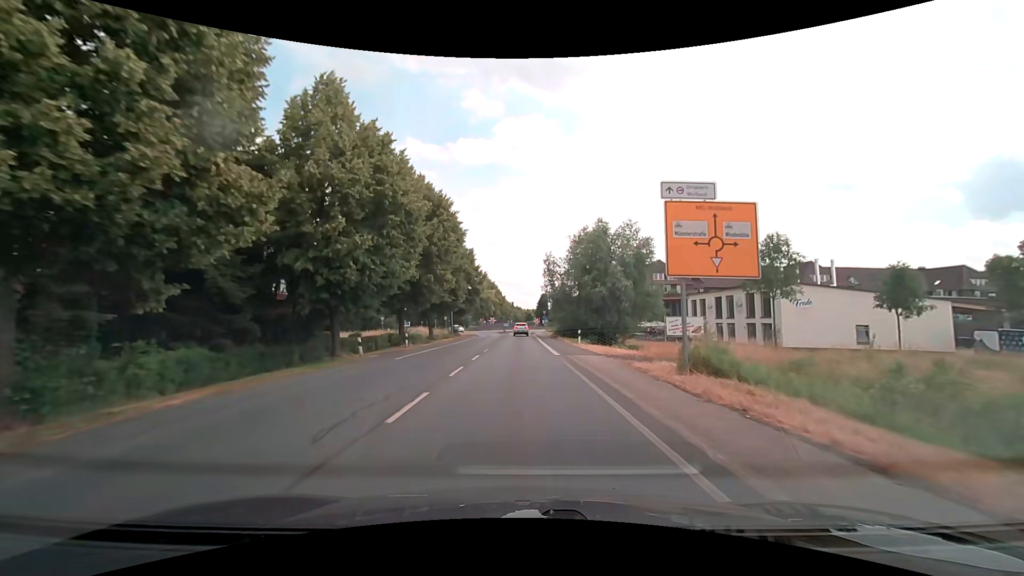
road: tertiary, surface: asphalt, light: Day
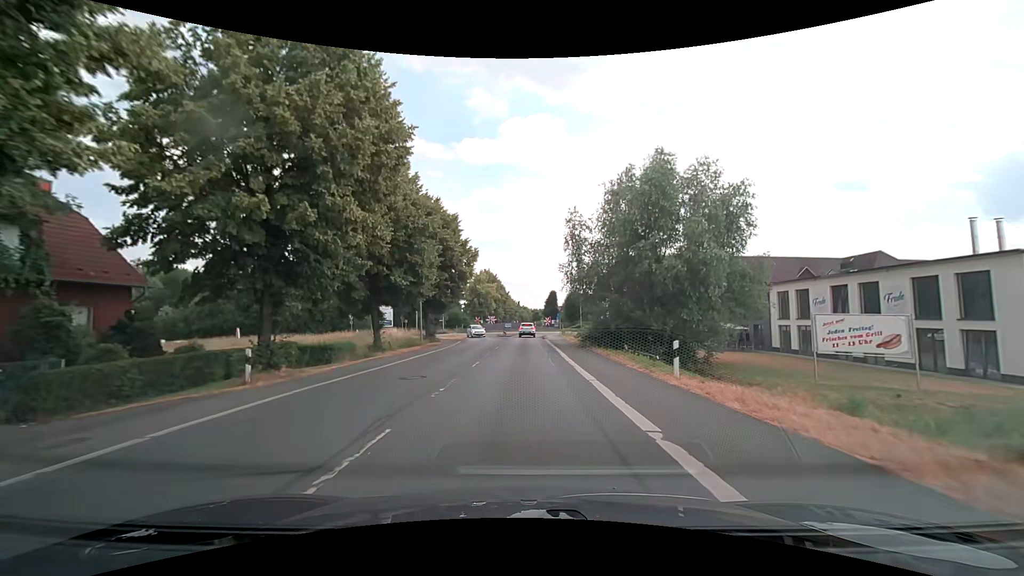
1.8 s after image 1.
(0.0, +21.0) m; -1°
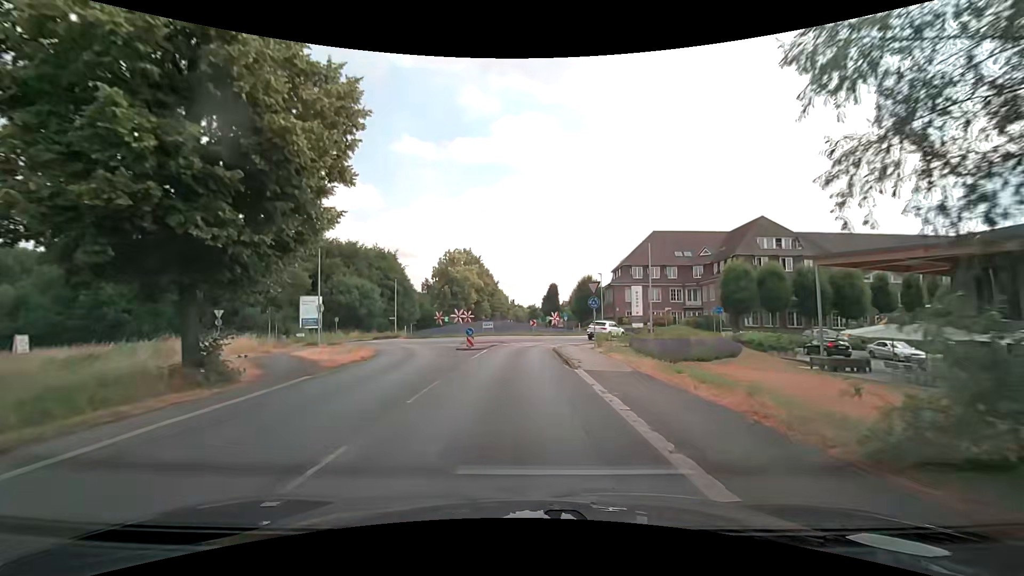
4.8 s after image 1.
(+0.5, +32.0) m; +1°
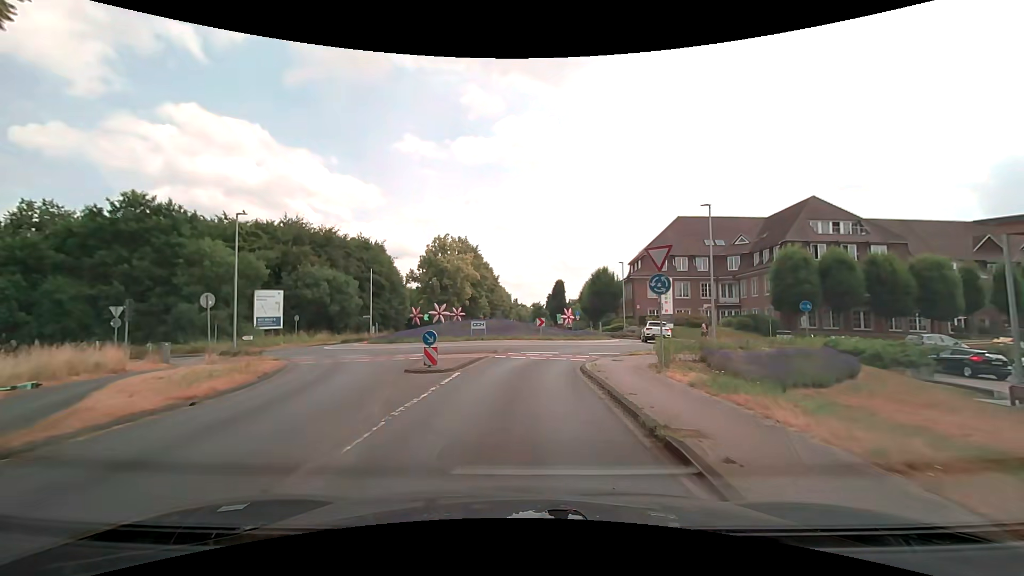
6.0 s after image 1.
(-0.1, +11.6) m; 0°
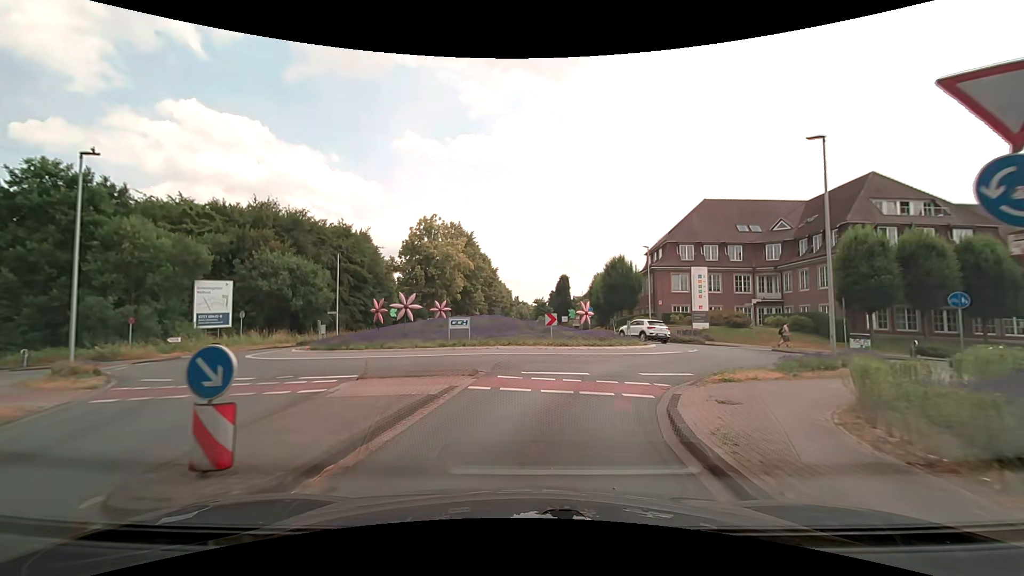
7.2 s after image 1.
(0.0, +9.7) m; 0°
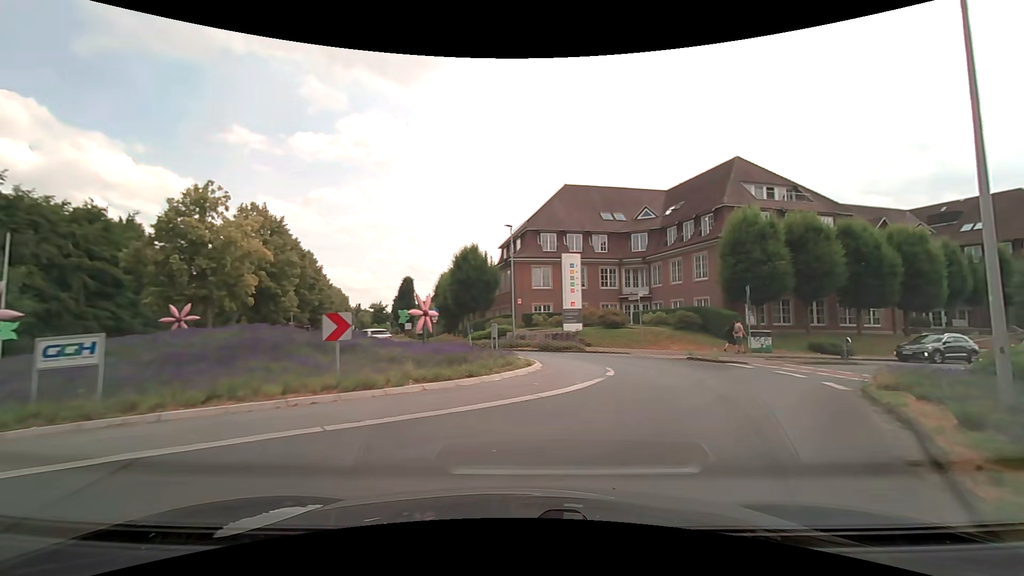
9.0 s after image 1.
(+1.1, +11.6) m; +17°
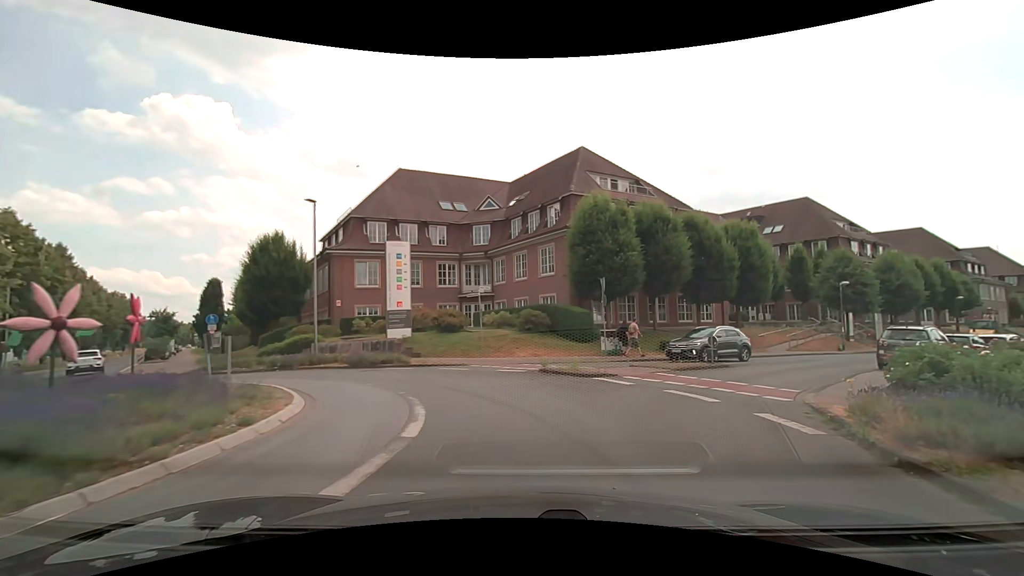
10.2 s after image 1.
(+1.0, +6.5) m; +17°
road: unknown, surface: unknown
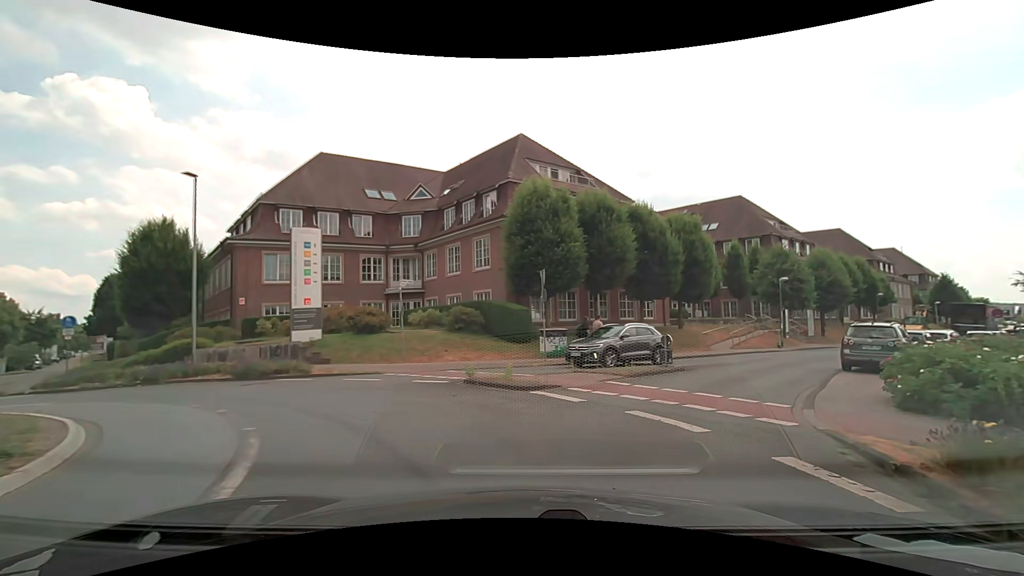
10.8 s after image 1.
(+0.2, +3.1) m; +7°
